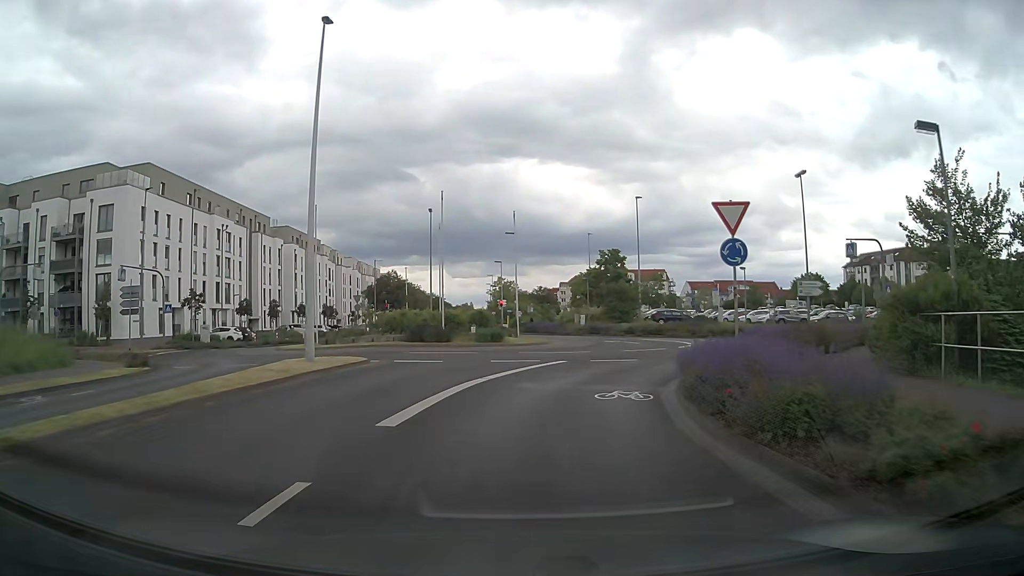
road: secondary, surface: asphalt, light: Day
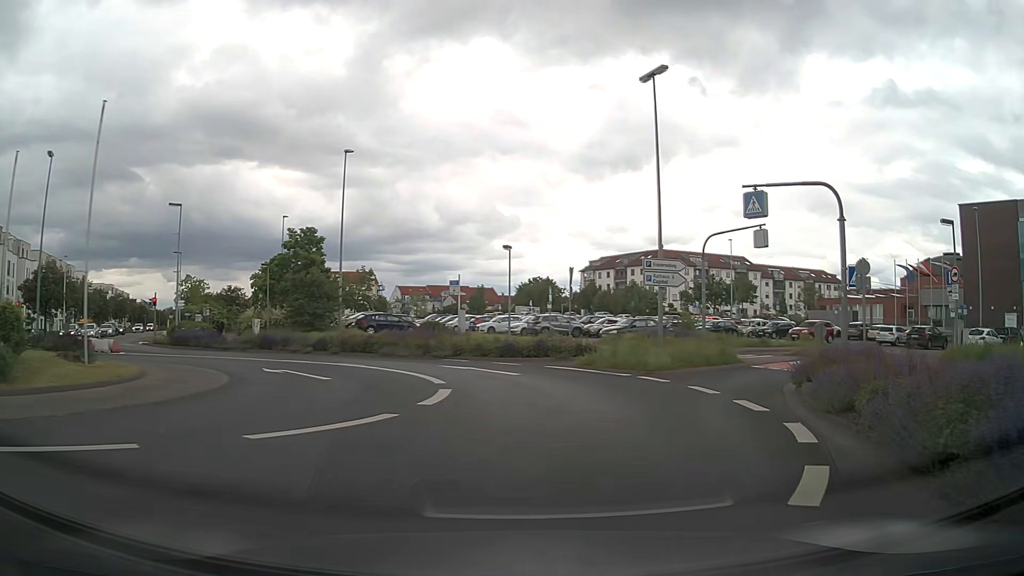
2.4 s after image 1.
(+3.3, +19.6) m; +25°
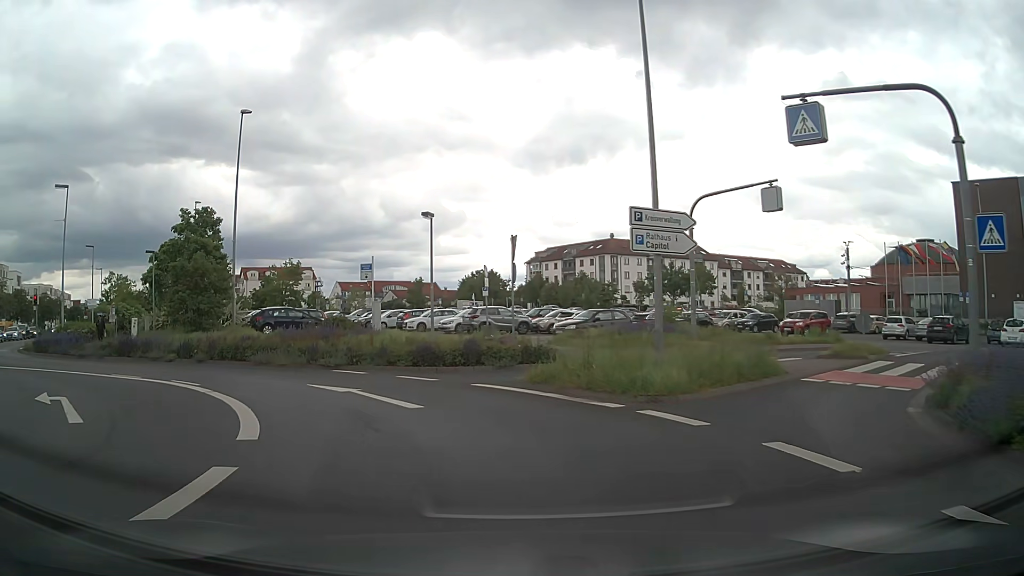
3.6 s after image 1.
(+0.6, +8.5) m; +4°
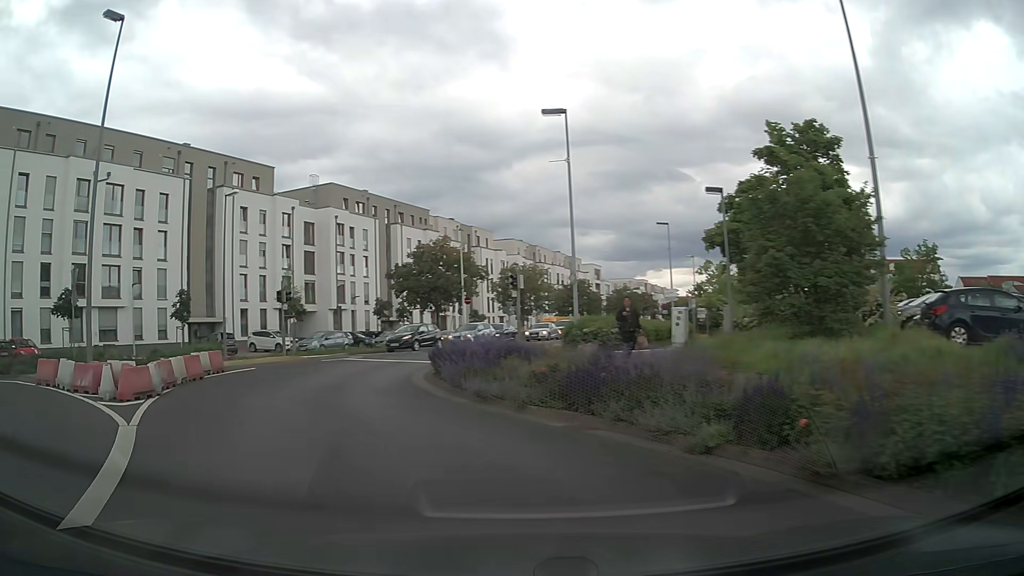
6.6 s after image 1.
(-6.8, +16.8) m; -53°
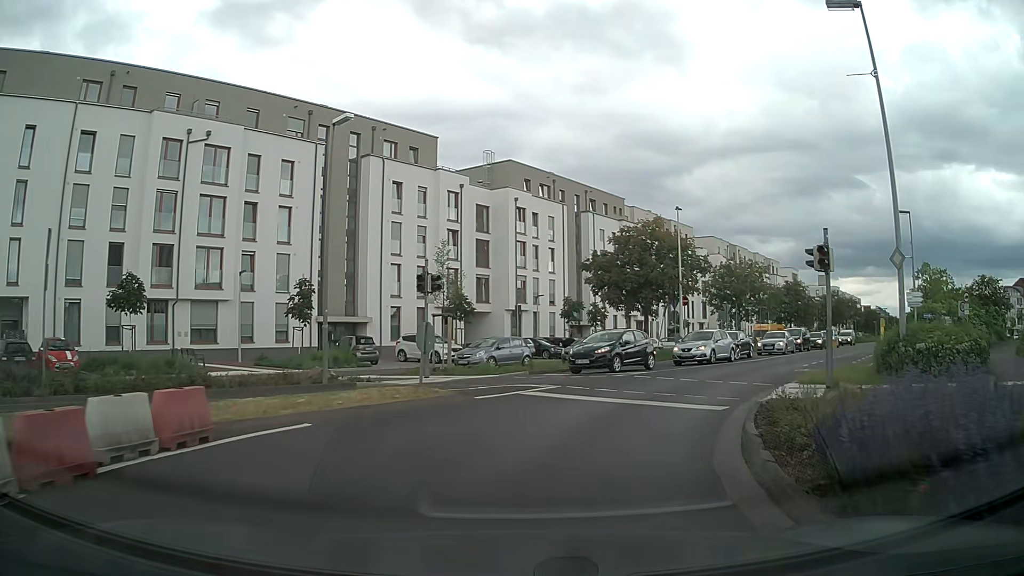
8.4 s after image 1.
(-2.5, +11.7) m; -15°
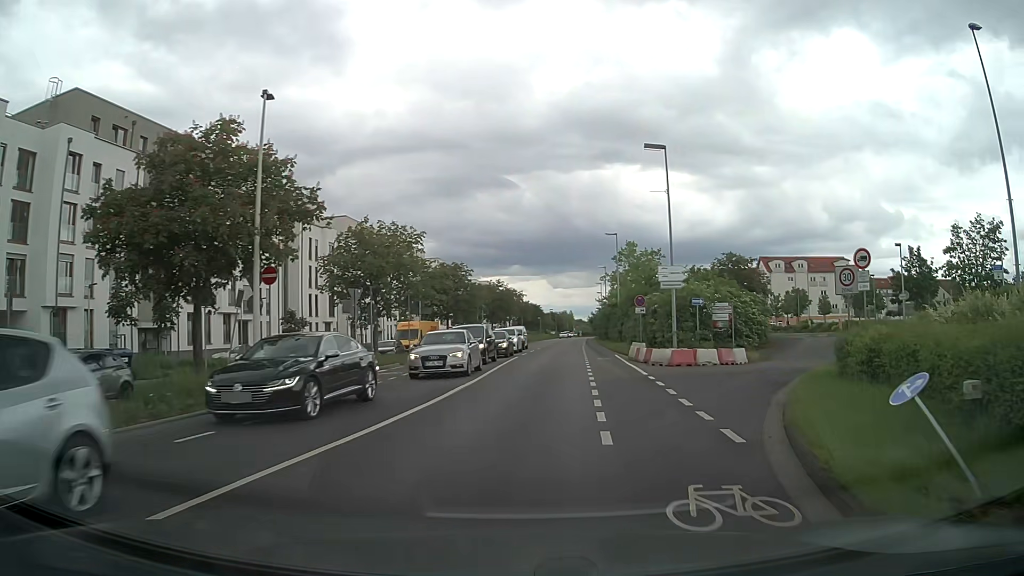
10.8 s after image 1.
(+5.6, +19.1) m; +30°
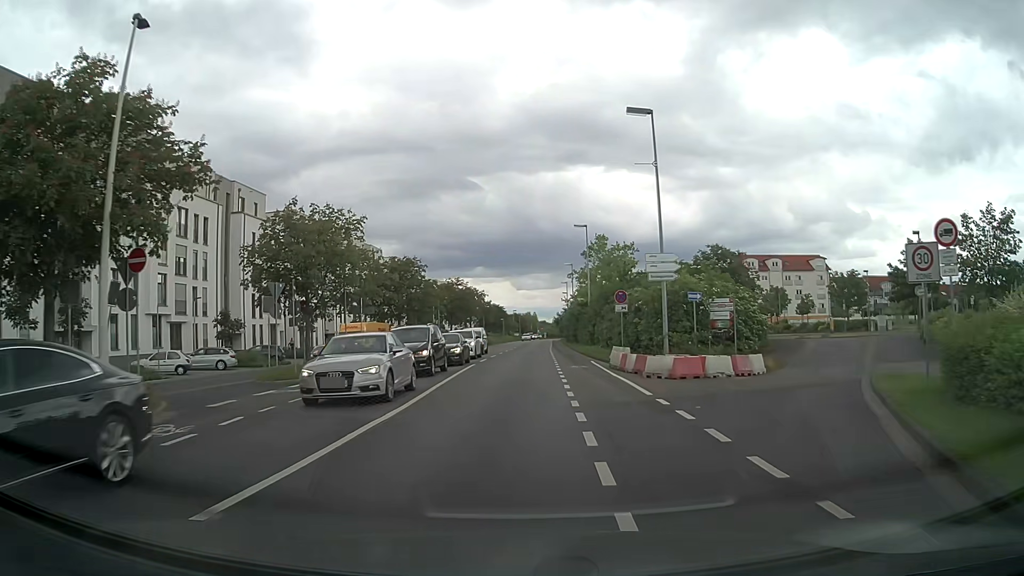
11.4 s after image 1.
(+0.3, +6.1) m; +4°
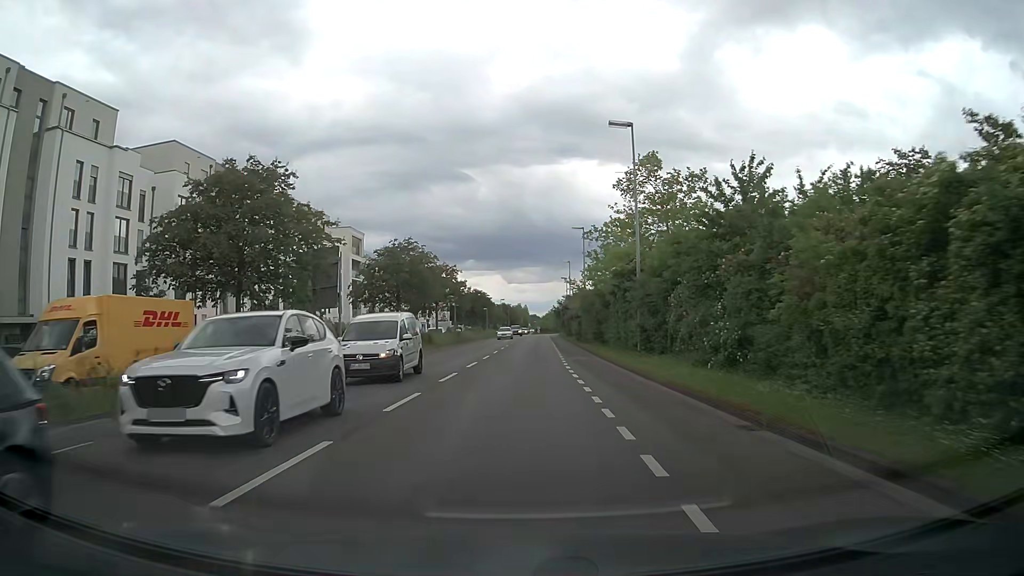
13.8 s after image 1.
(+0.5, +28.2) m; +1°
(0, +10) (0, +20) (0, +30) (+1, +40) (+1, +50) (+1, +60) (+2, +70) (+2, +80) (+3, +90) (+3, +100) m
